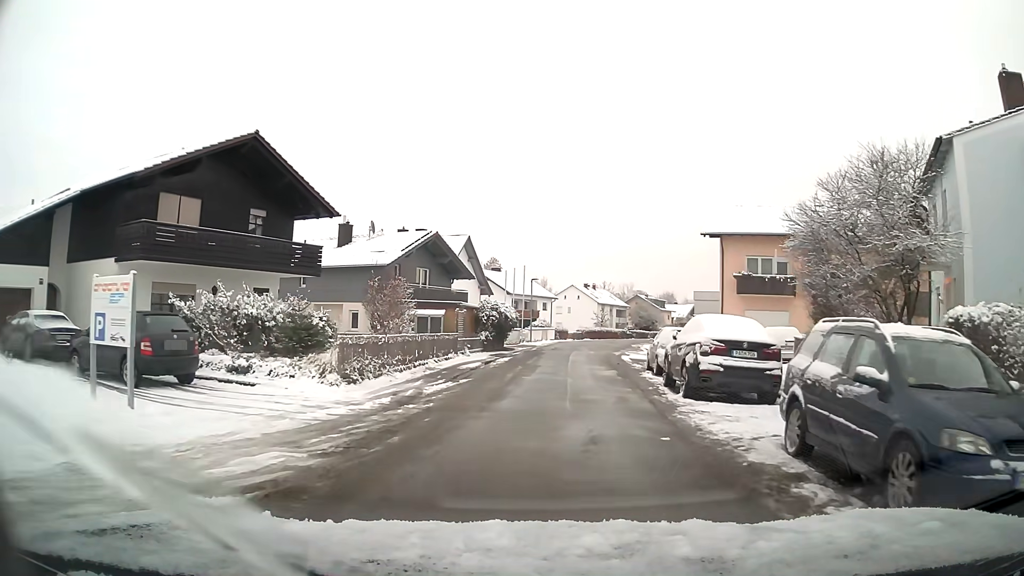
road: residential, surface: asphalt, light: Day
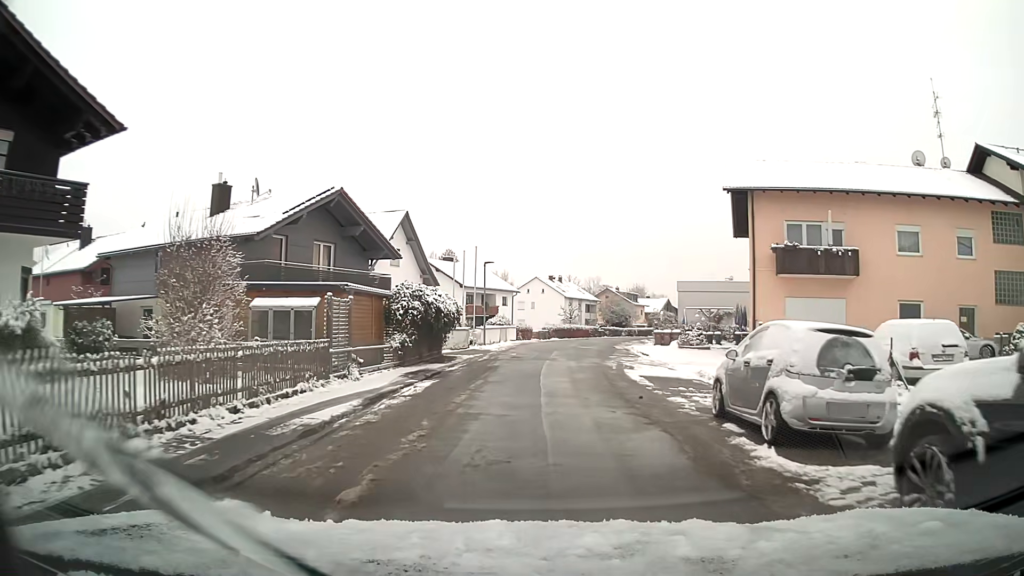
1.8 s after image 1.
(+0.4, +12.8) m; +3°
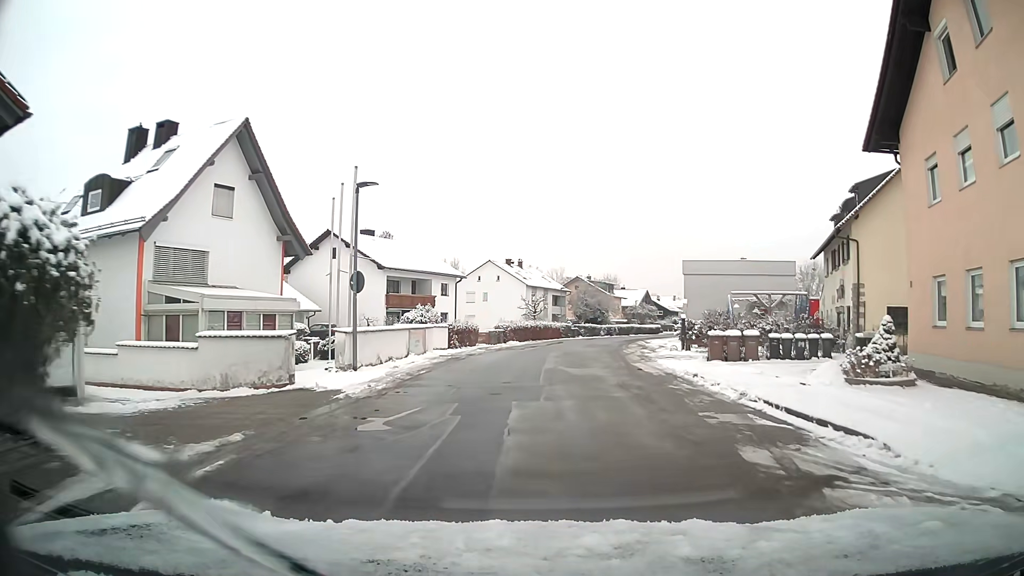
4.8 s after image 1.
(+0.7, +23.0) m; +4°
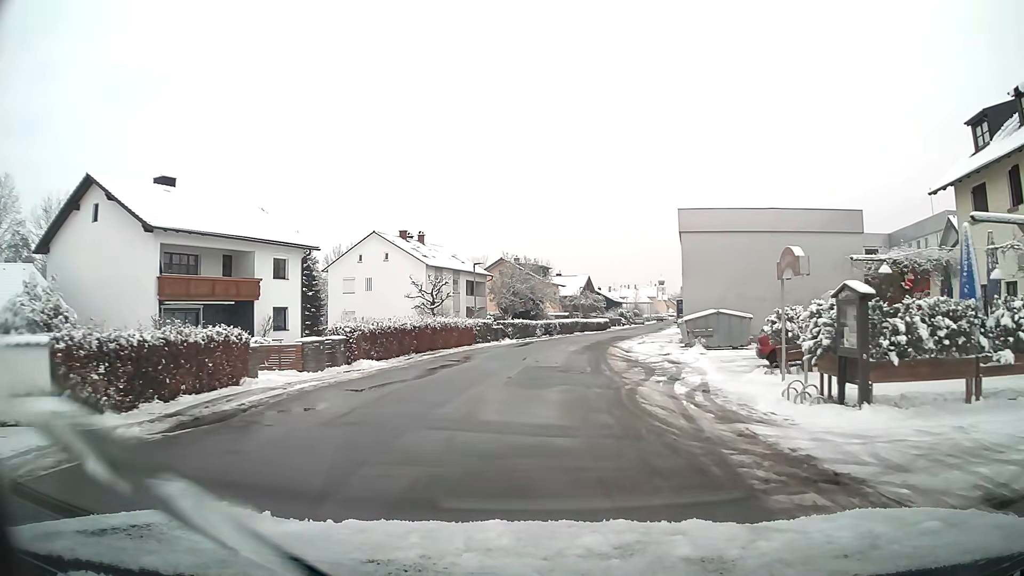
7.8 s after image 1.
(+1.4, +24.9) m; +6°
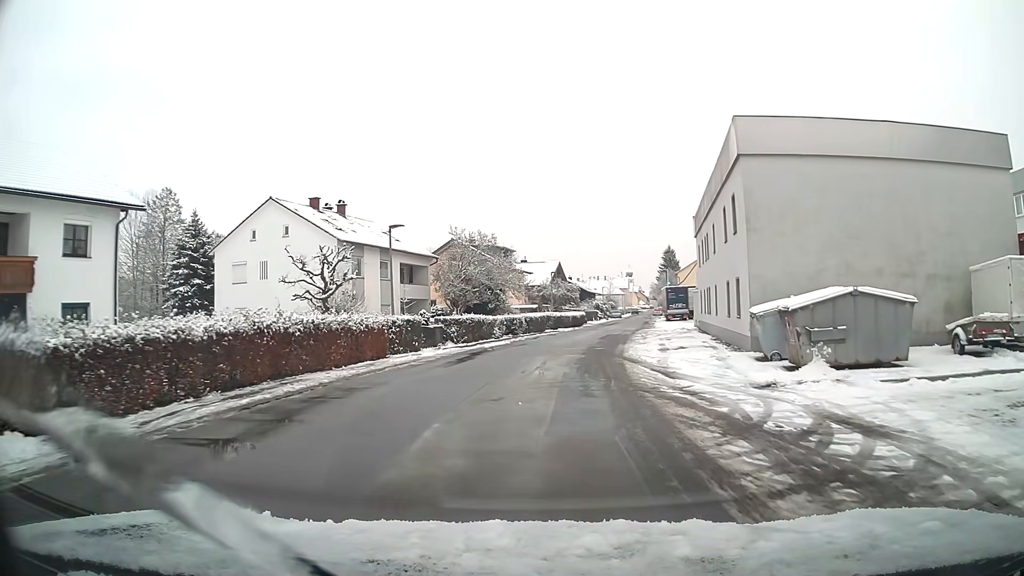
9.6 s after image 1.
(+0.5, +15.9) m; +4°
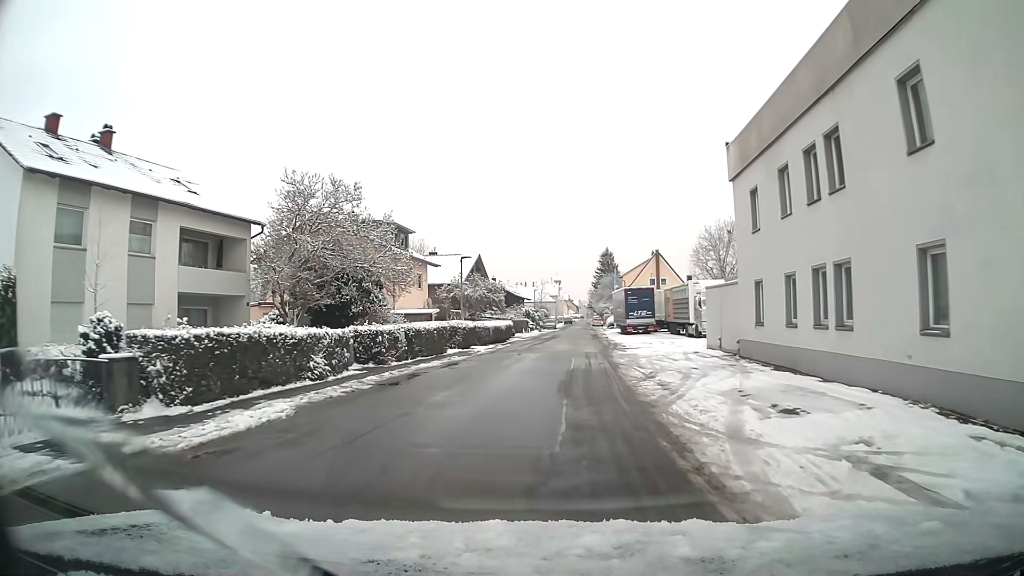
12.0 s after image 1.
(+1.1, +21.8) m; +6°
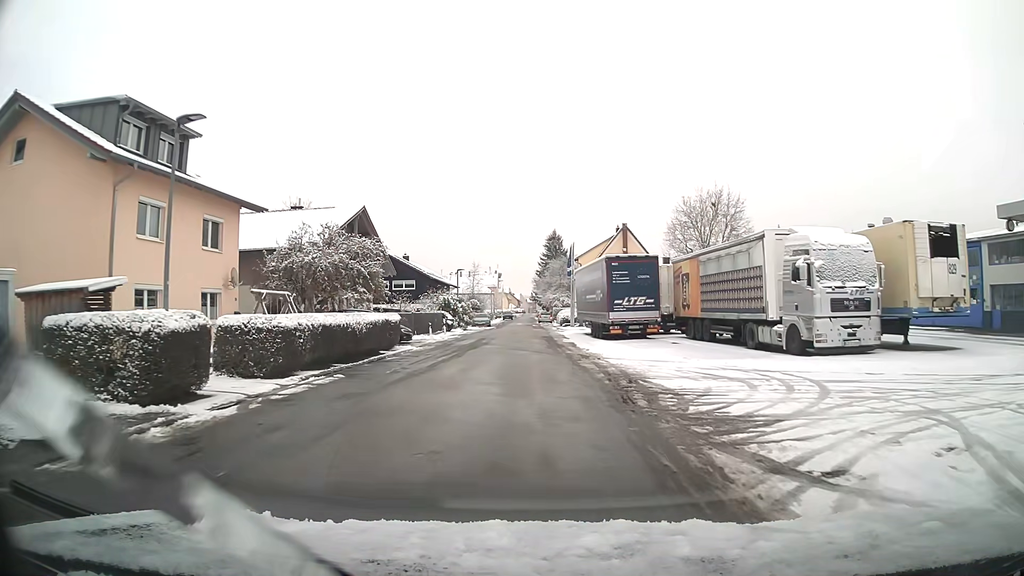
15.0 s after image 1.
(+1.1, +25.6) m; +4°
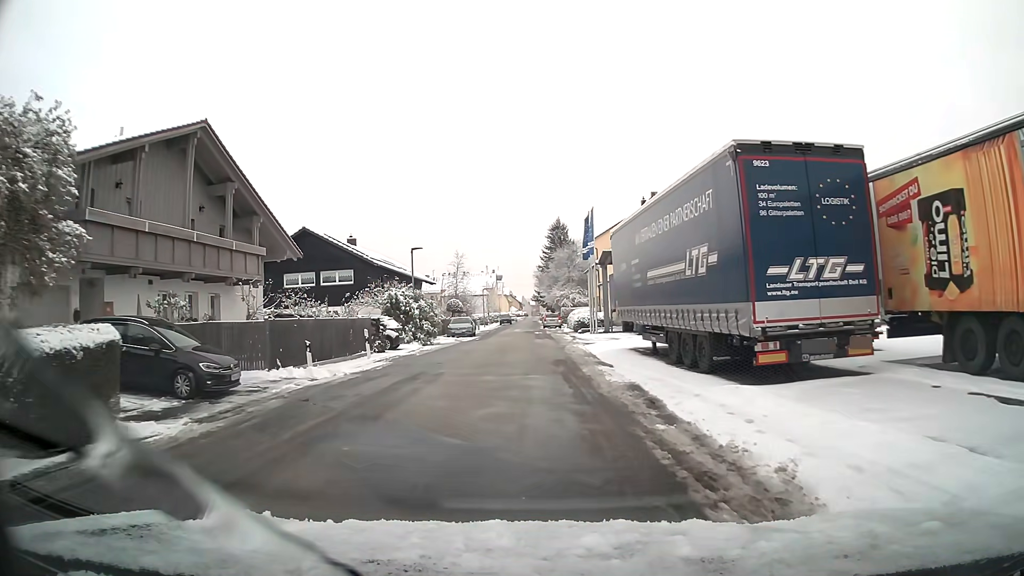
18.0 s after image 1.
(0.0, +21.5) m; 0°
